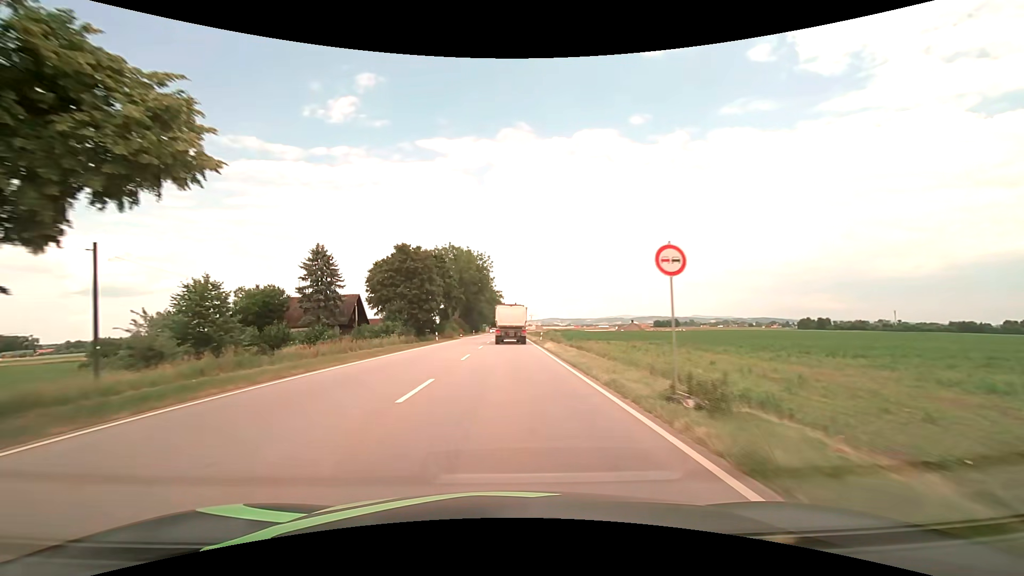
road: primary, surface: asphalt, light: Day
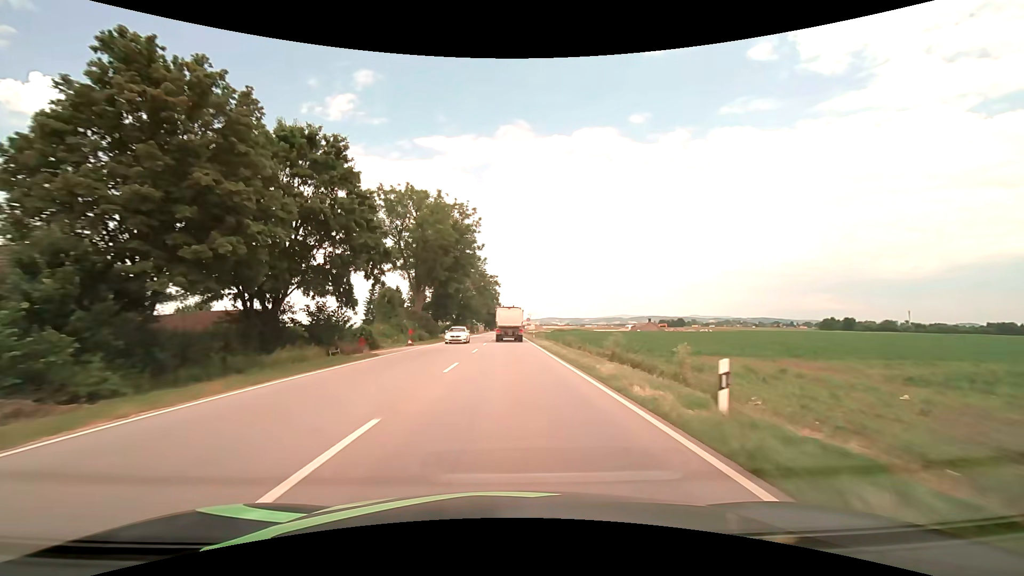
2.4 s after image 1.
(+0.1, +41.5) m; 0°
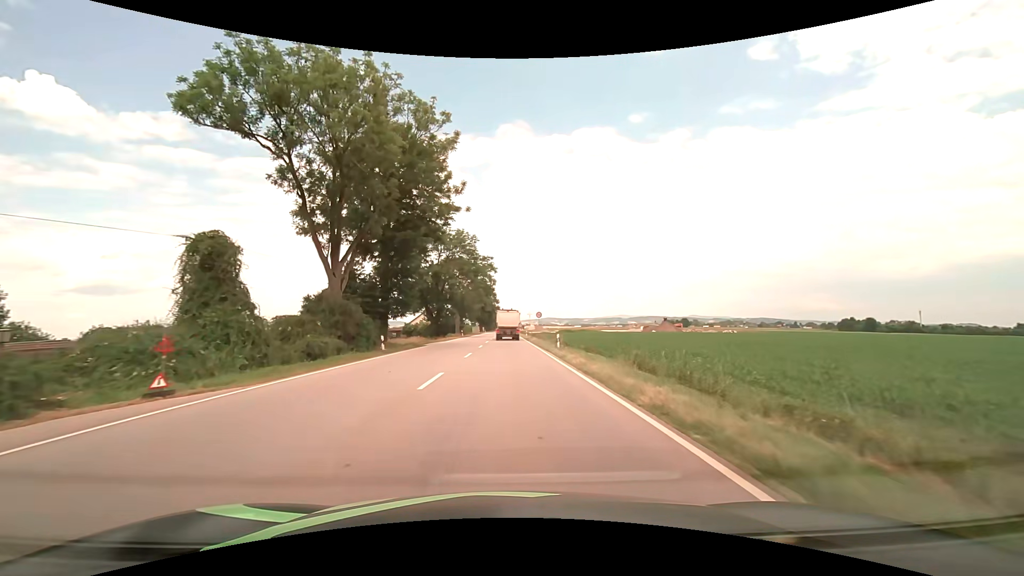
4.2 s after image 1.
(0.0, +28.3) m; 0°
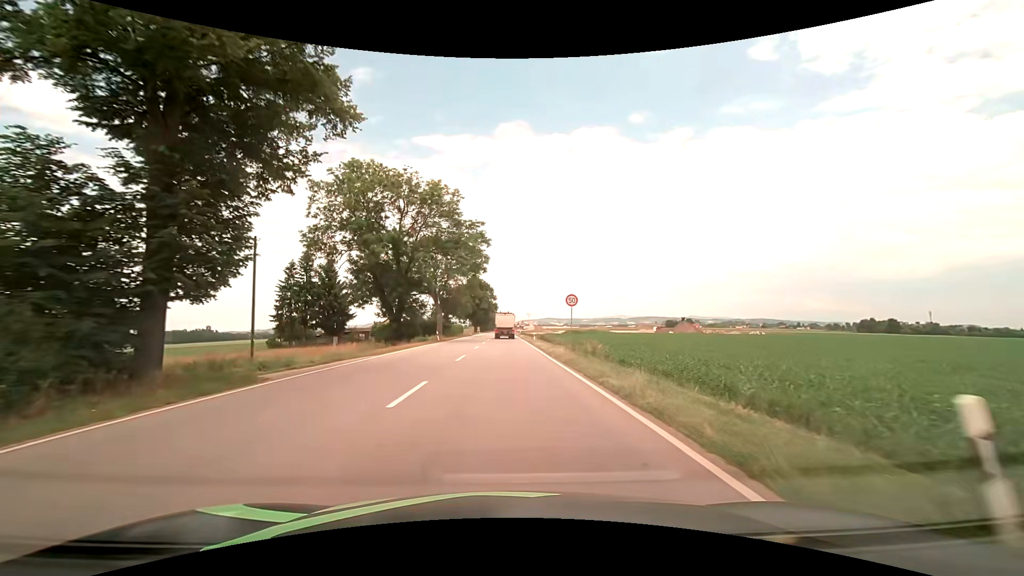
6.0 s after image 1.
(0.0, +25.9) m; 0°
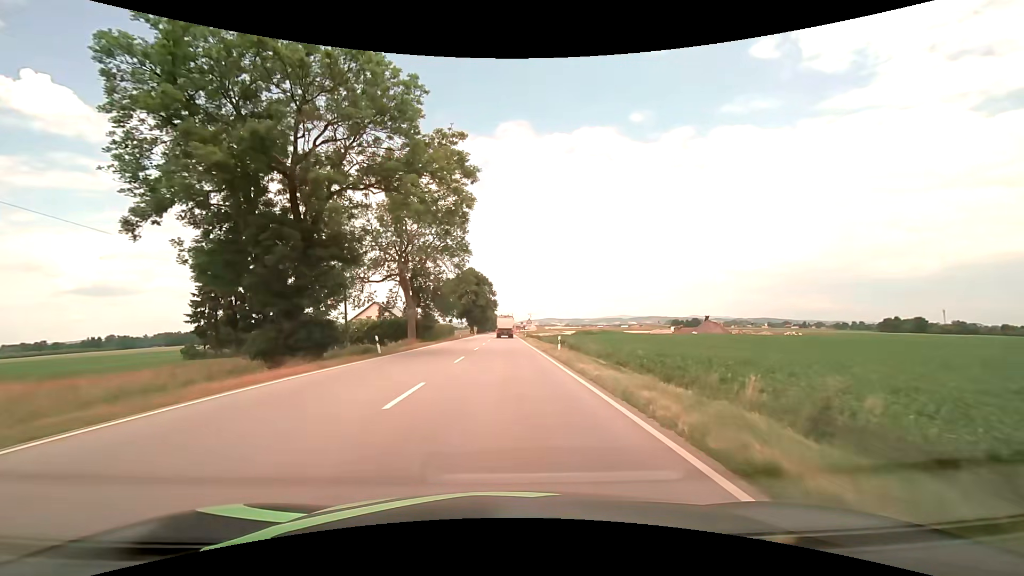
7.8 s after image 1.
(0.0, +24.2) m; 0°
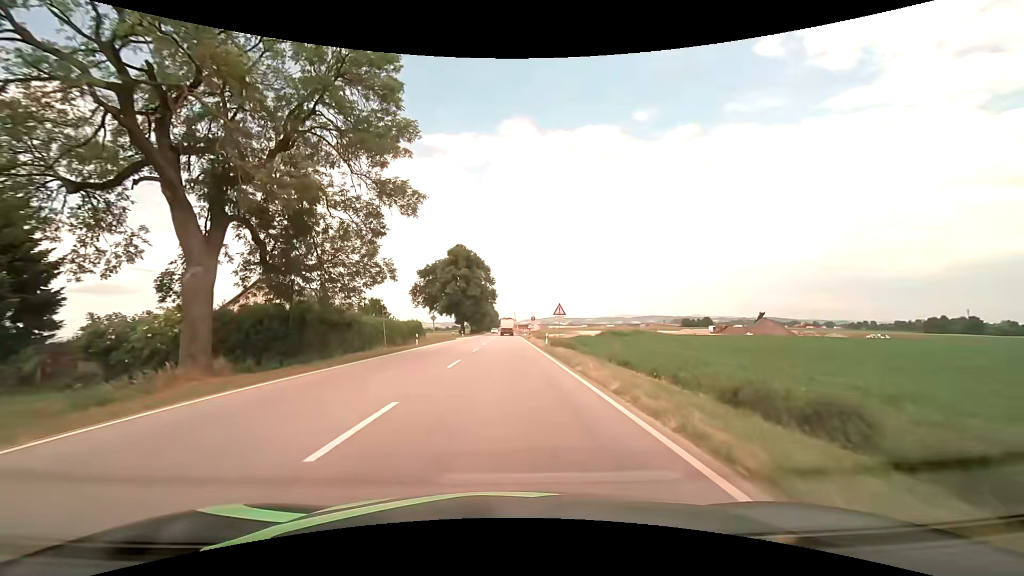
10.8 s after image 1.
(-0.1, +39.0) m; 0°
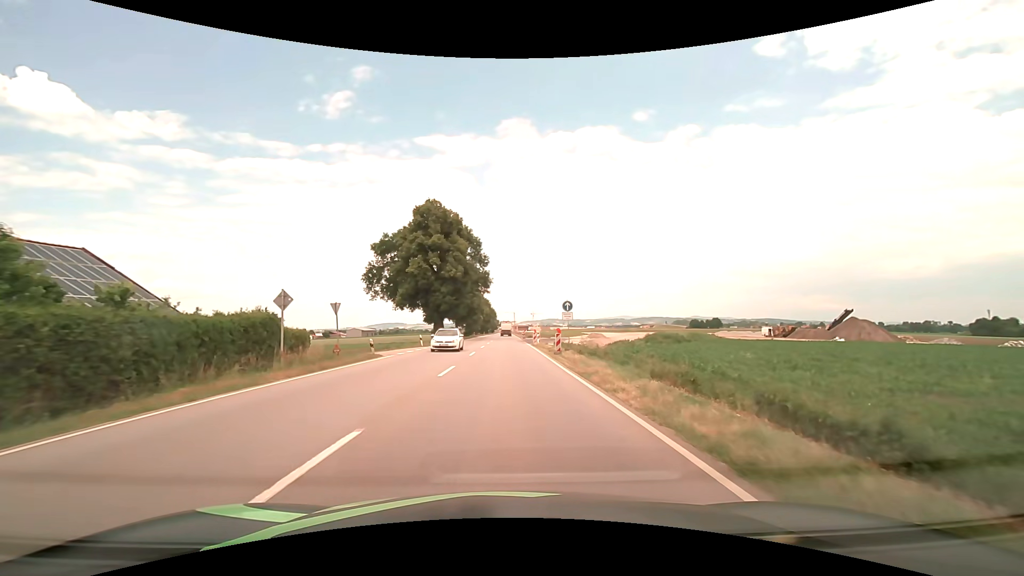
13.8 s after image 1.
(-0.1, +38.3) m; 0°
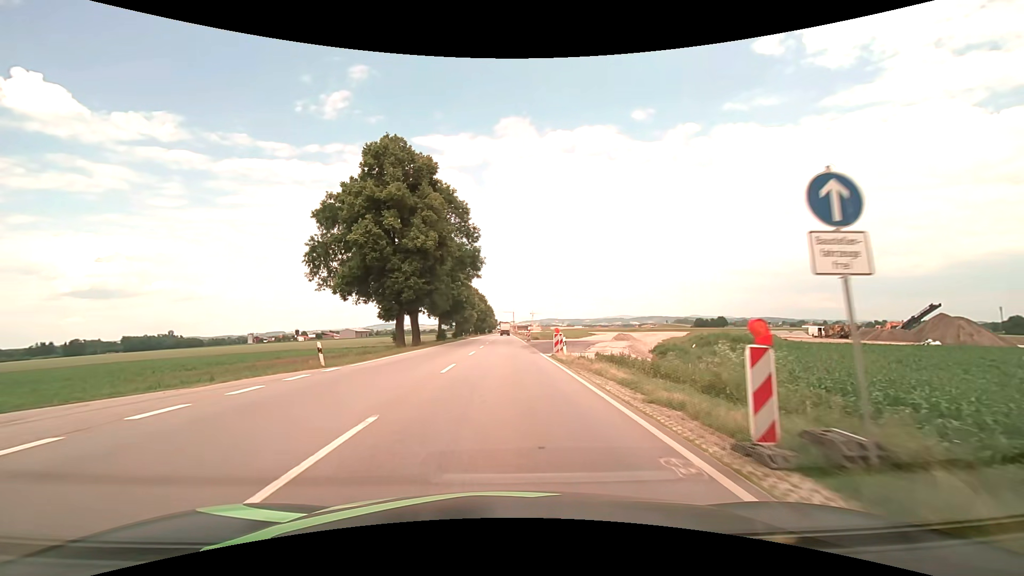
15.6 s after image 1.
(0.0, +22.9) m; 0°
(0, +10) (0, +20) (0, +30) (0, +40) (0, +50) (0, +60) (0, +70) (0, +80) (0, +90) (0, +100) m
